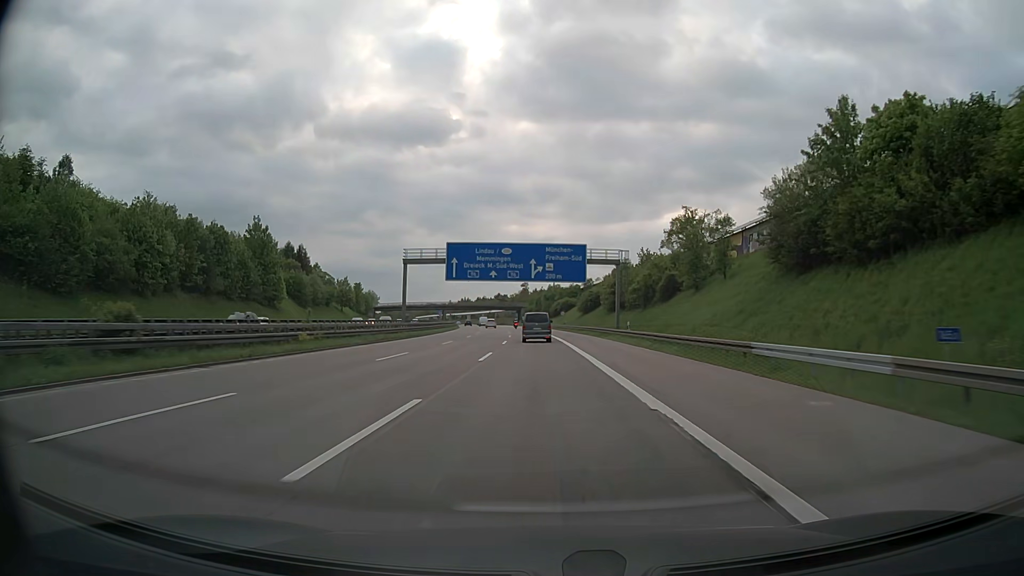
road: motorway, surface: asphalt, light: Day
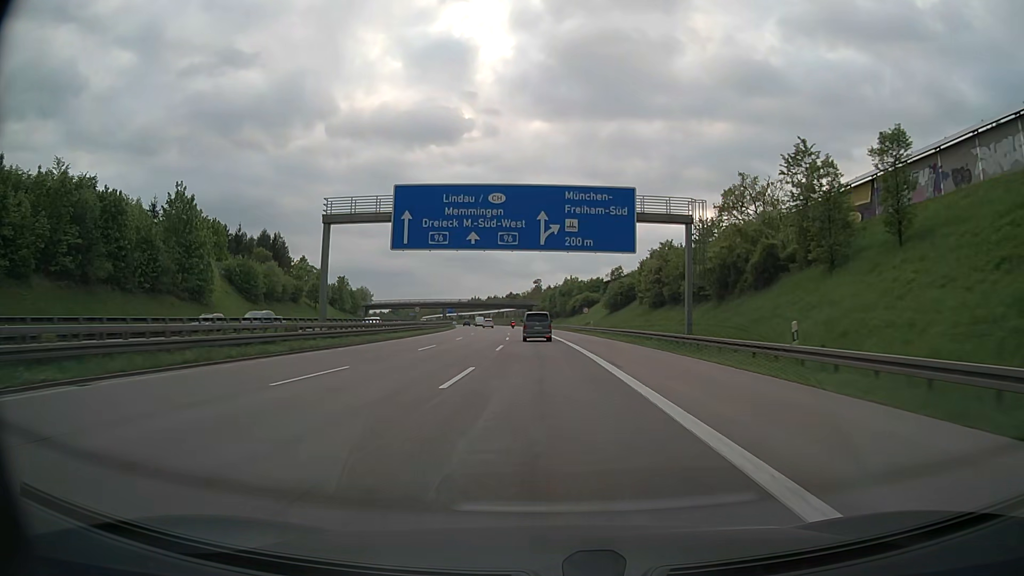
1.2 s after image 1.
(-0.3, +28.3) m; -1°
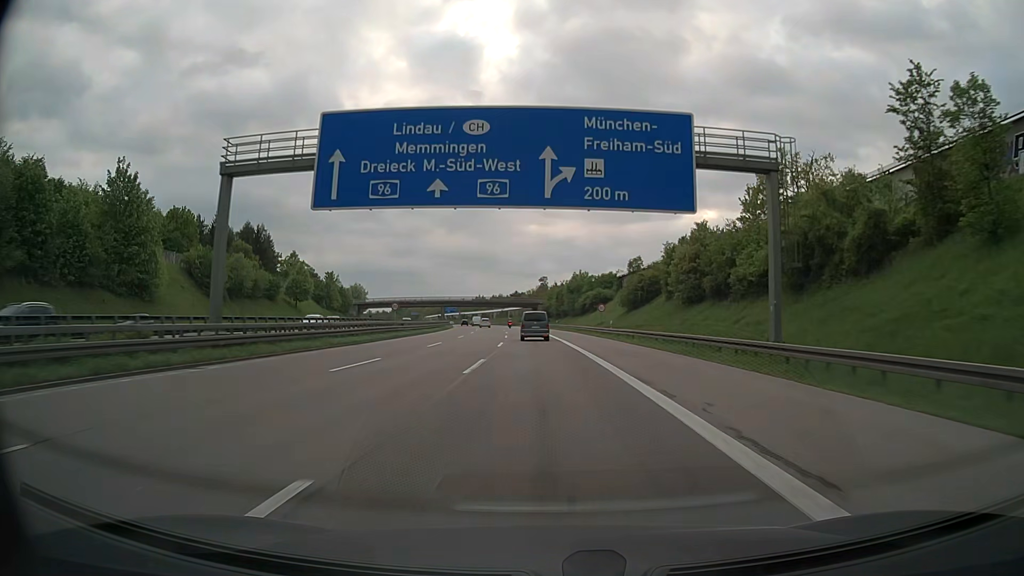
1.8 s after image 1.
(-0.1, +14.2) m; -1°
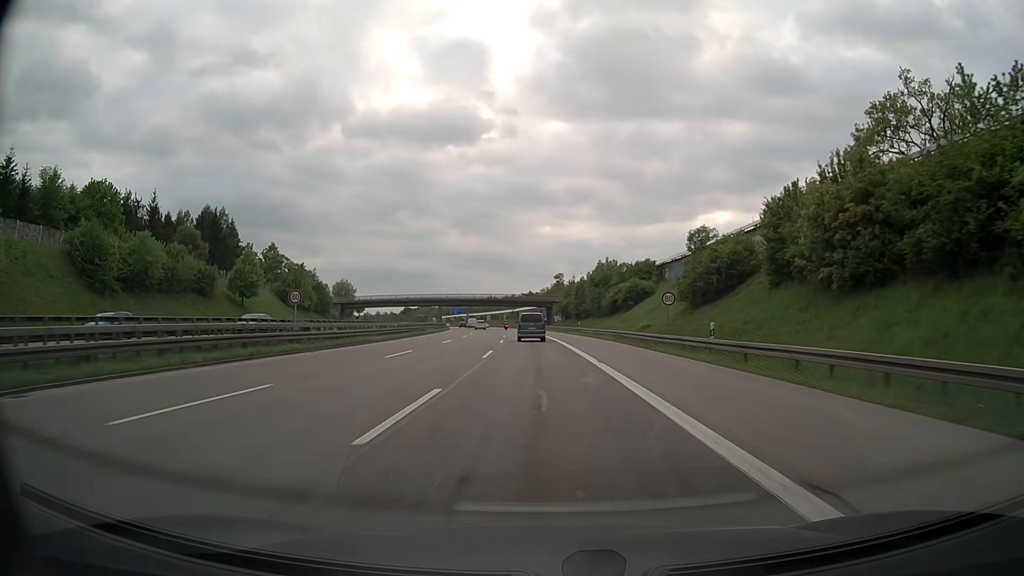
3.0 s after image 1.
(-0.3, +28.3) m; -2°
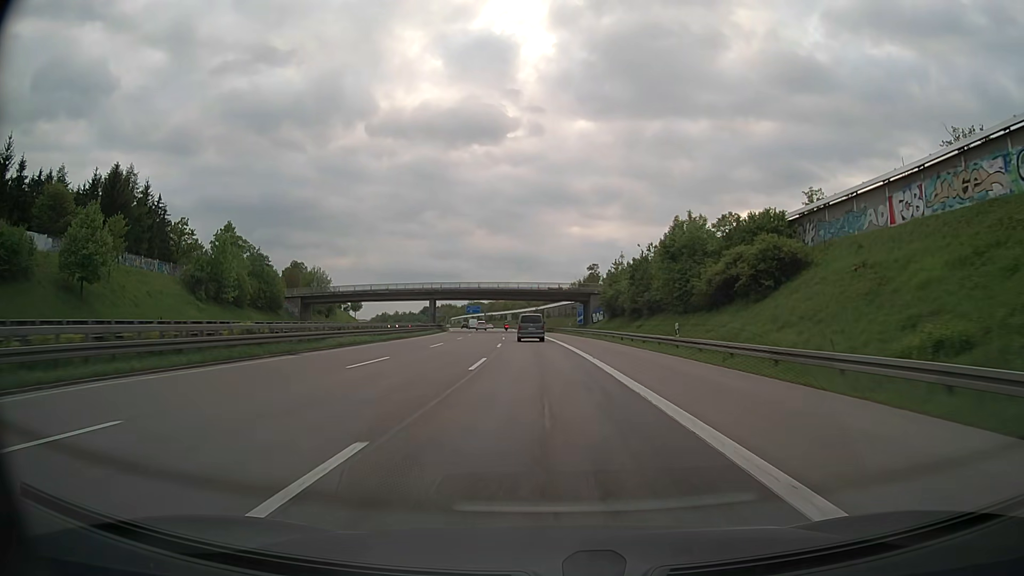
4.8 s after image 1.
(-0.5, +42.5) m; -2°
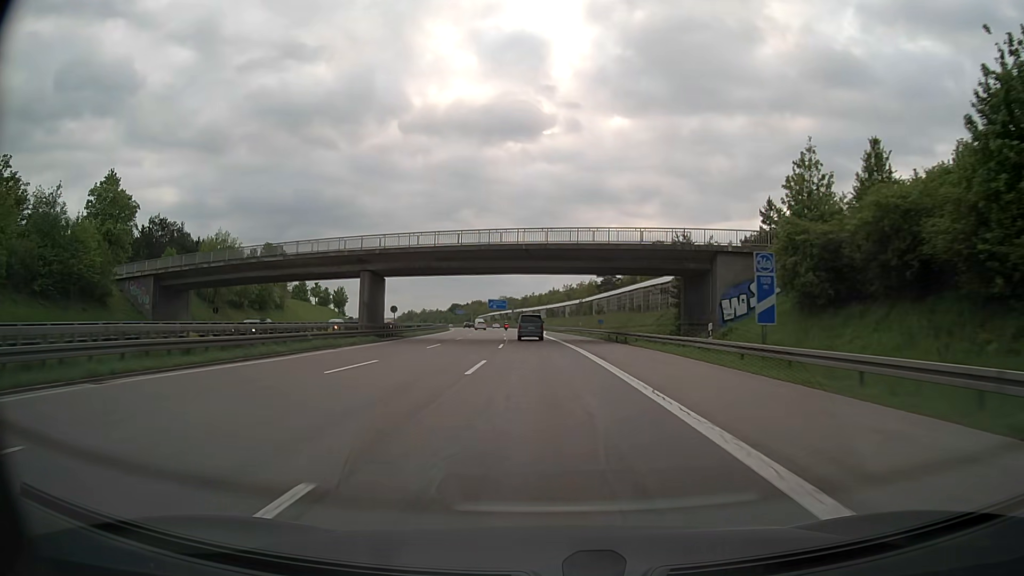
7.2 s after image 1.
(-1.8, +56.7) m; -3°
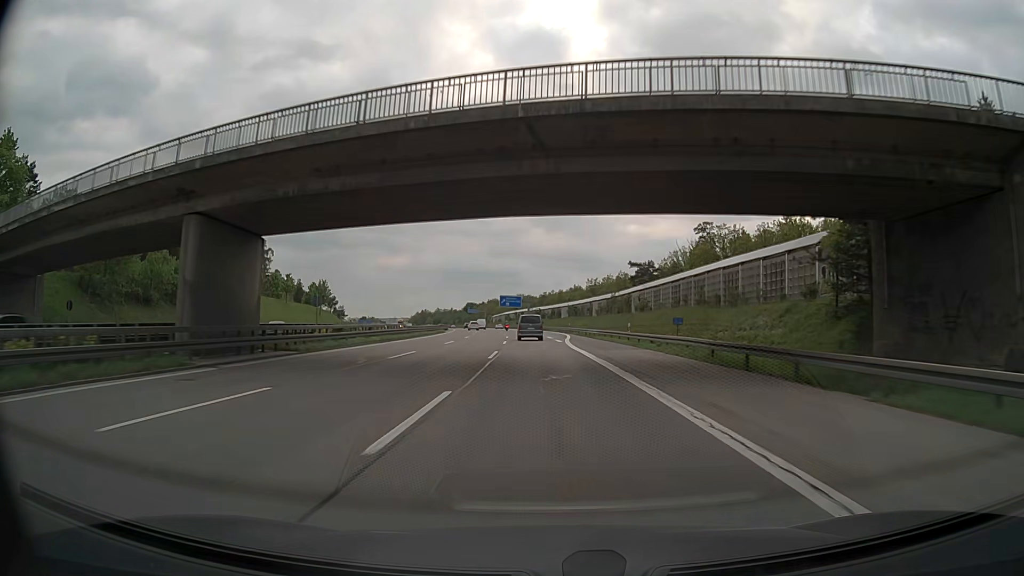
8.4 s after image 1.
(-0.4, +28.4) m; -2°
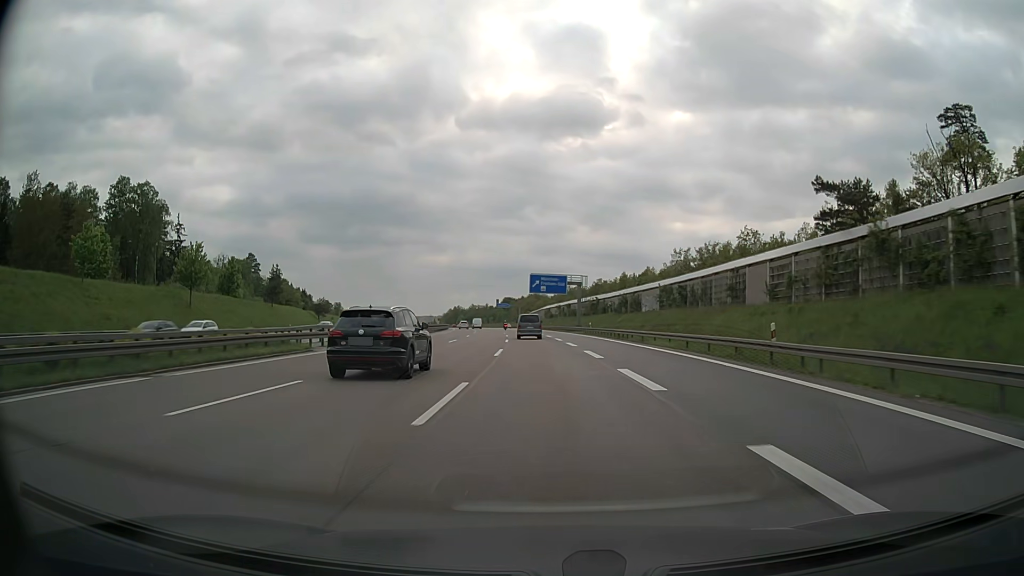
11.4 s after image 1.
(-2.5, +71.0) m; -4°
(0, +10) (0, +20) (0, +30) (-1, +40) (-1, +50) (-2, +60) (-2, +70) (-3, +80) (-4, +90) (-5, +100) m
